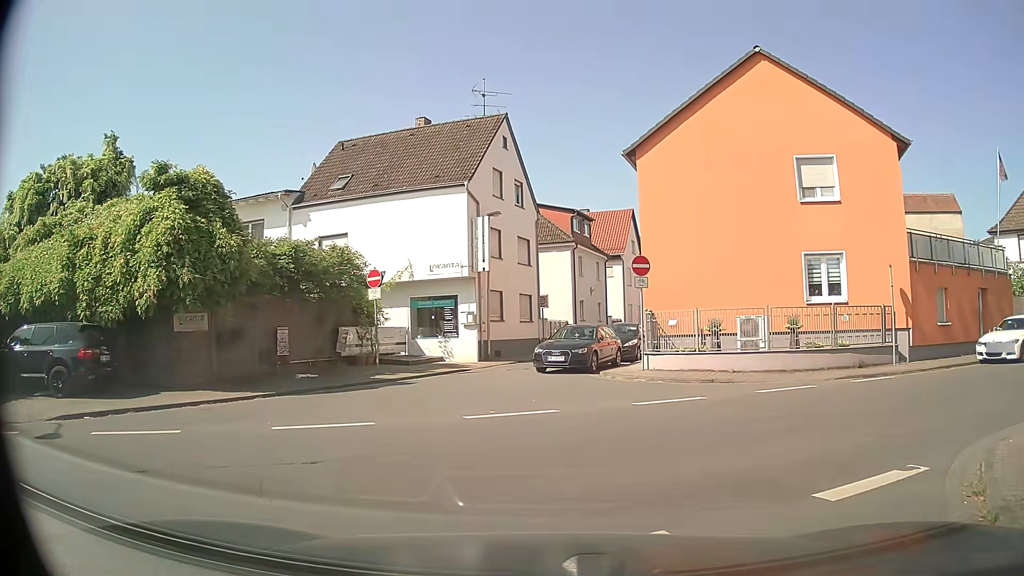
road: residential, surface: asphalt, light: Day
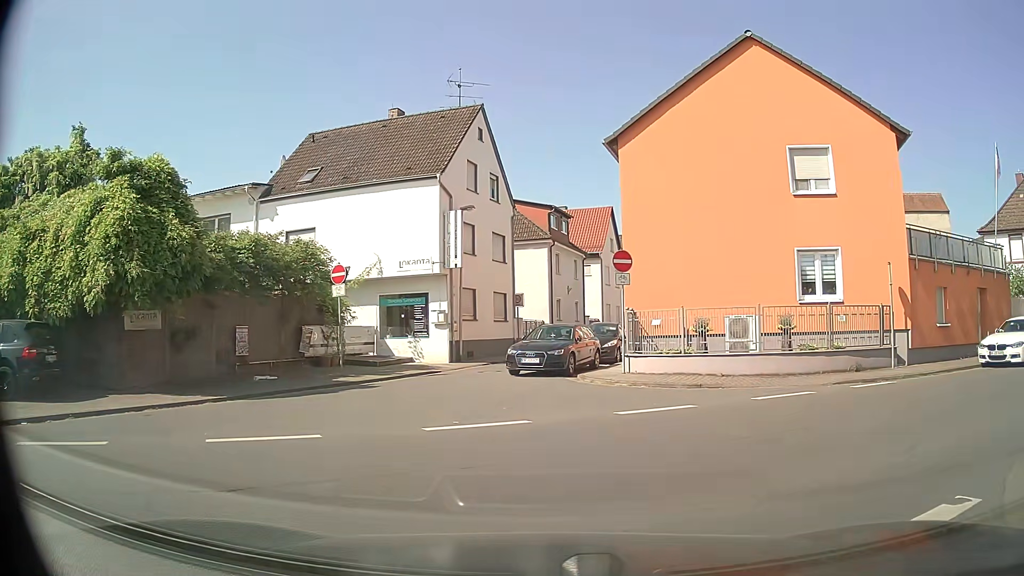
(0.0, +1.4) m; +3°
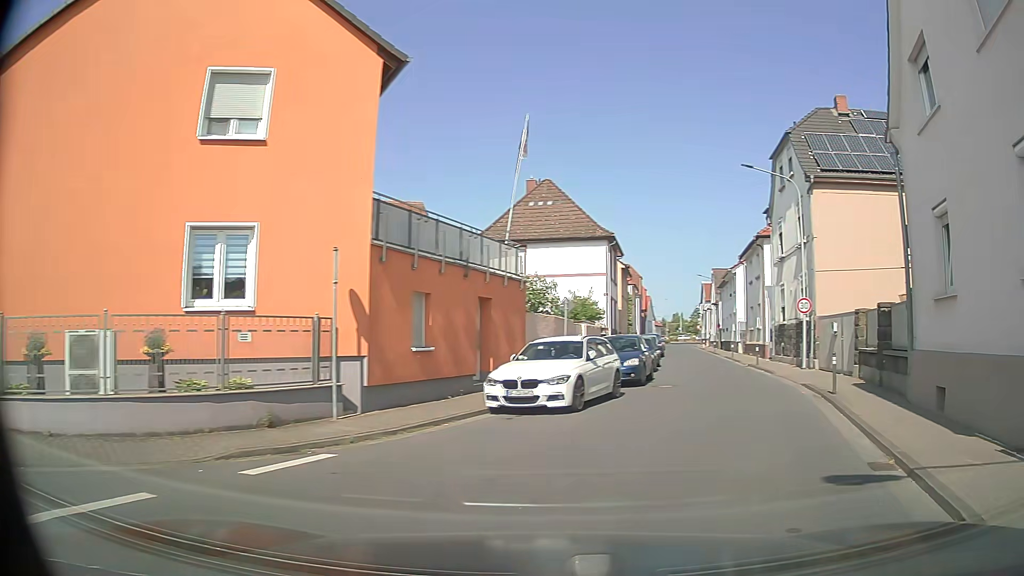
(+2.8, +7.3) m; +47°
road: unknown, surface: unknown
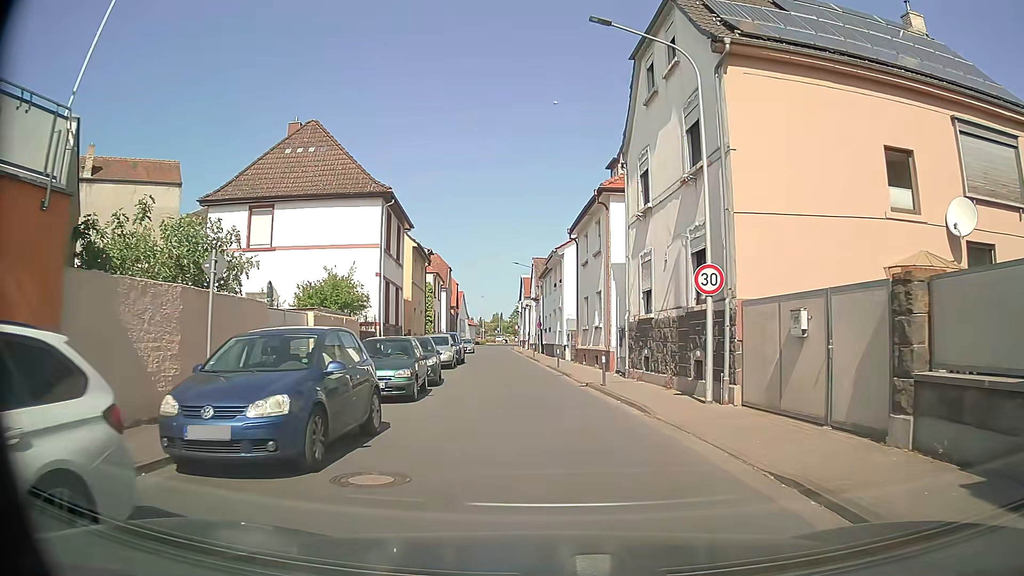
(+2.5, +12.8) m; +14°
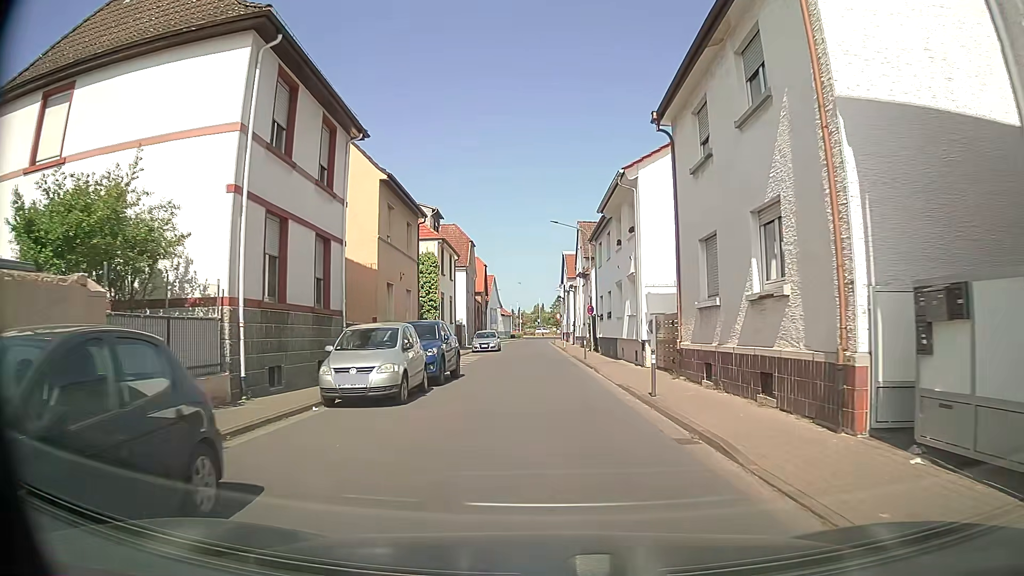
(-0.9, +17.6) m; -5°
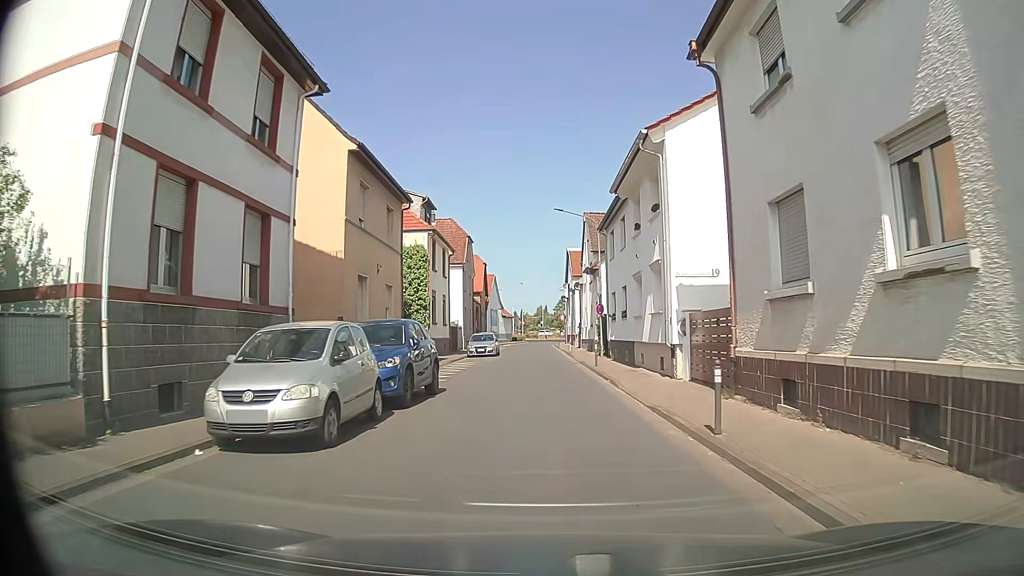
(0.0, +4.6) m; 0°
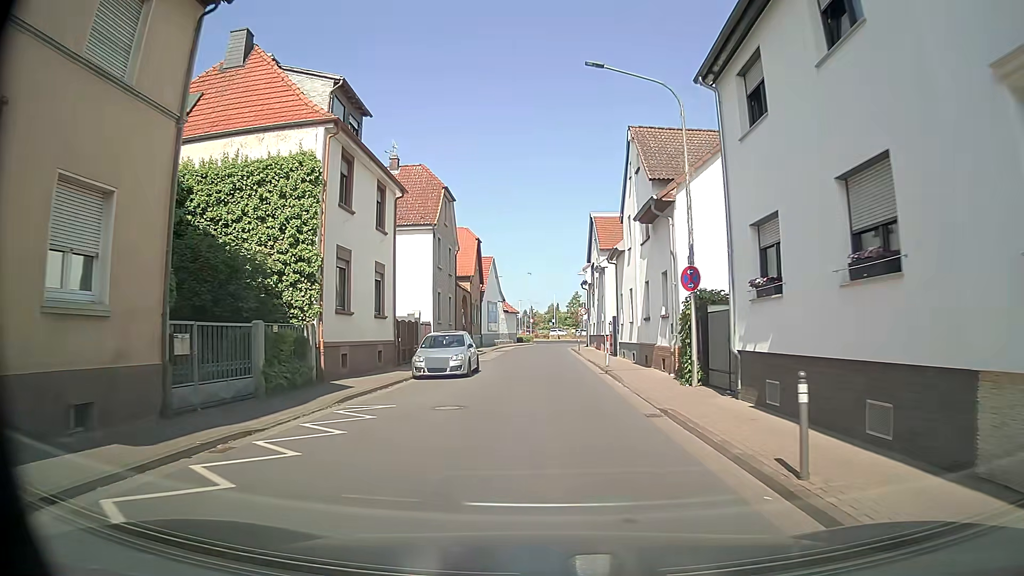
(+0.2, +19.7) m; +1°
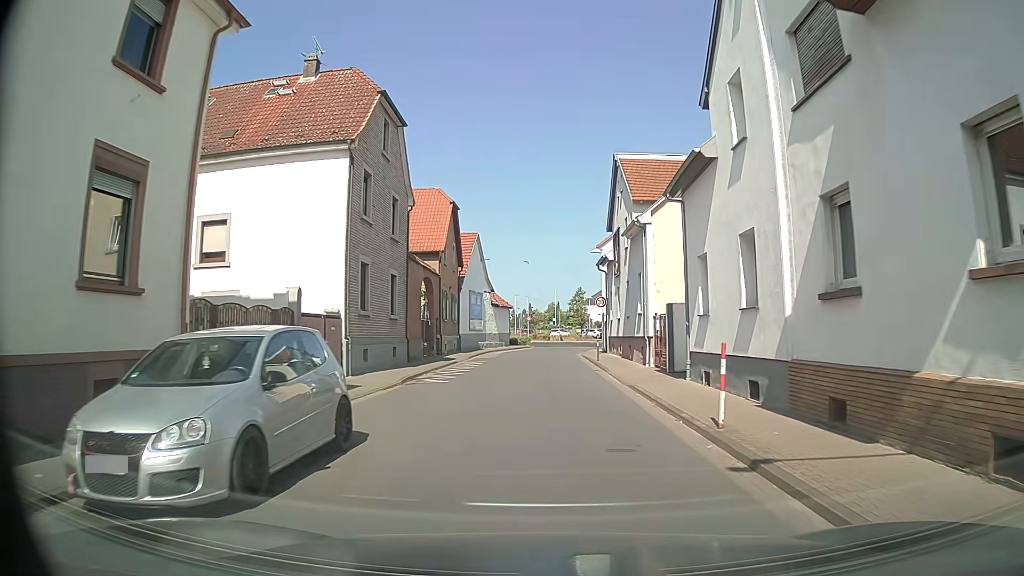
(-0.3, +16.0) m; -1°
(0, +10) (0, +20) (0, +30) (+1, +40) (+2, +50) (+4, +60) (+4, +70) (-1, +78) (-8, +85) (-16, +91) m
